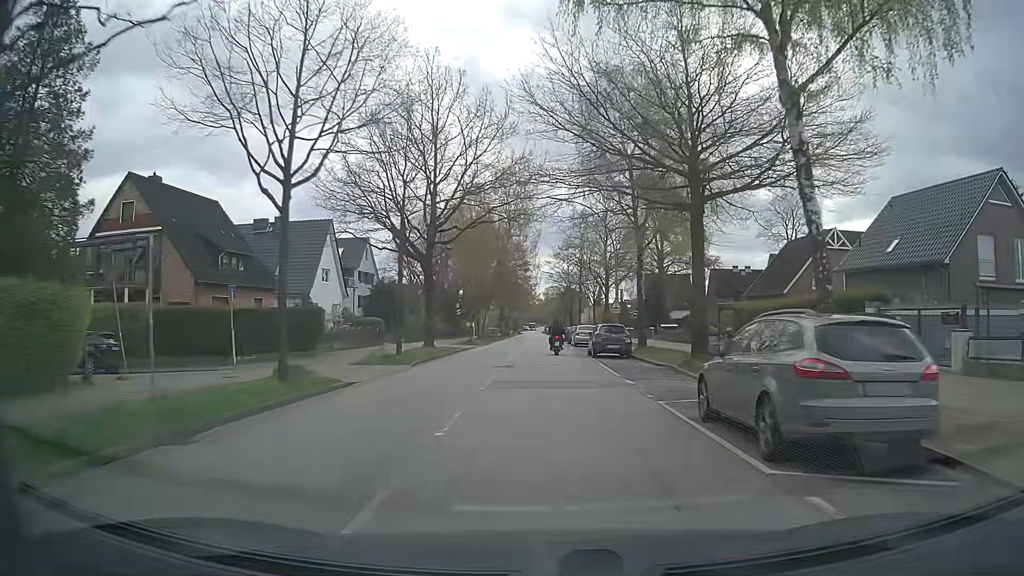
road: secondary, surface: asphalt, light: Day
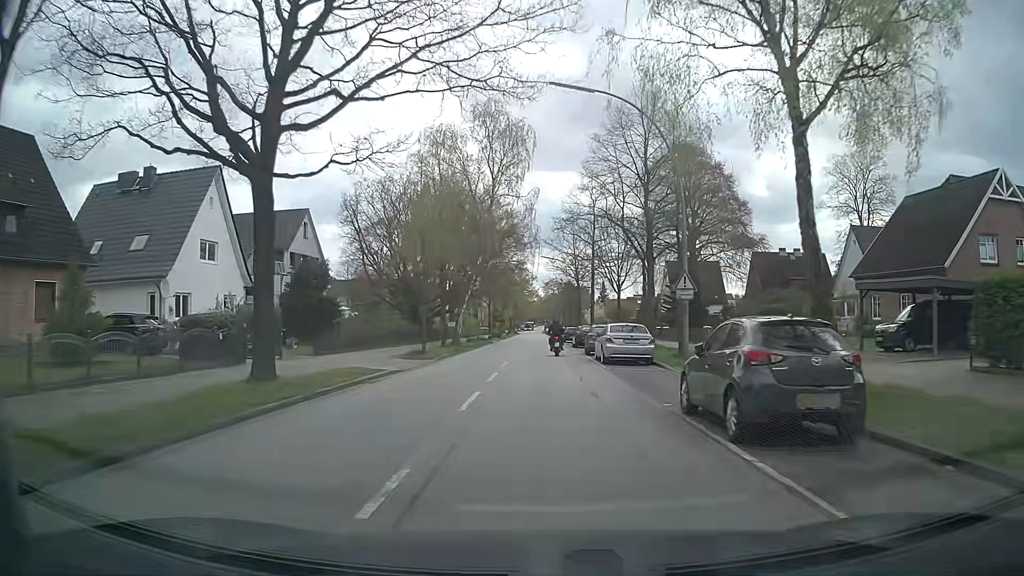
(+0.2, +21.6) m; 0°
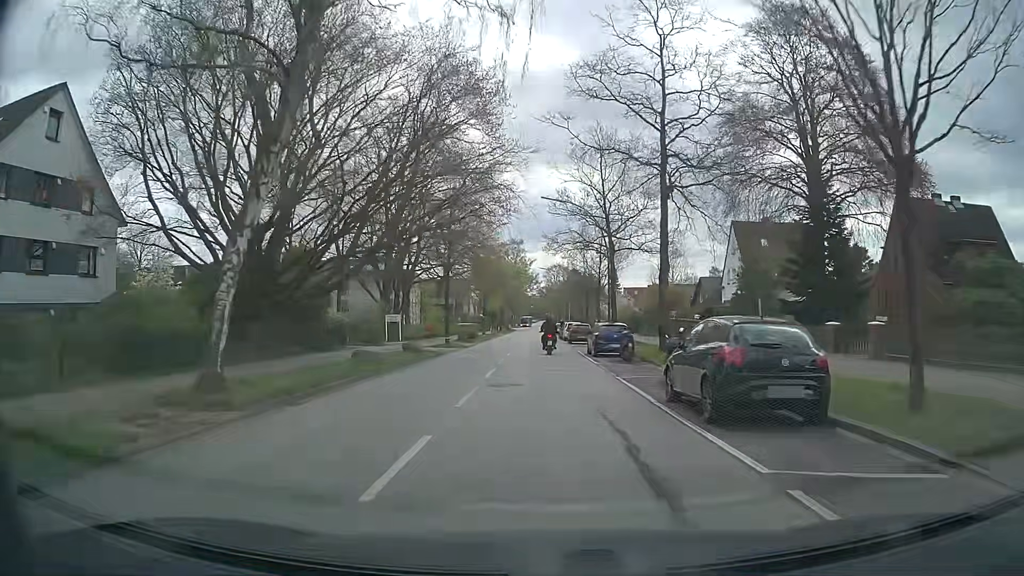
(+0.1, +35.7) m; +1°
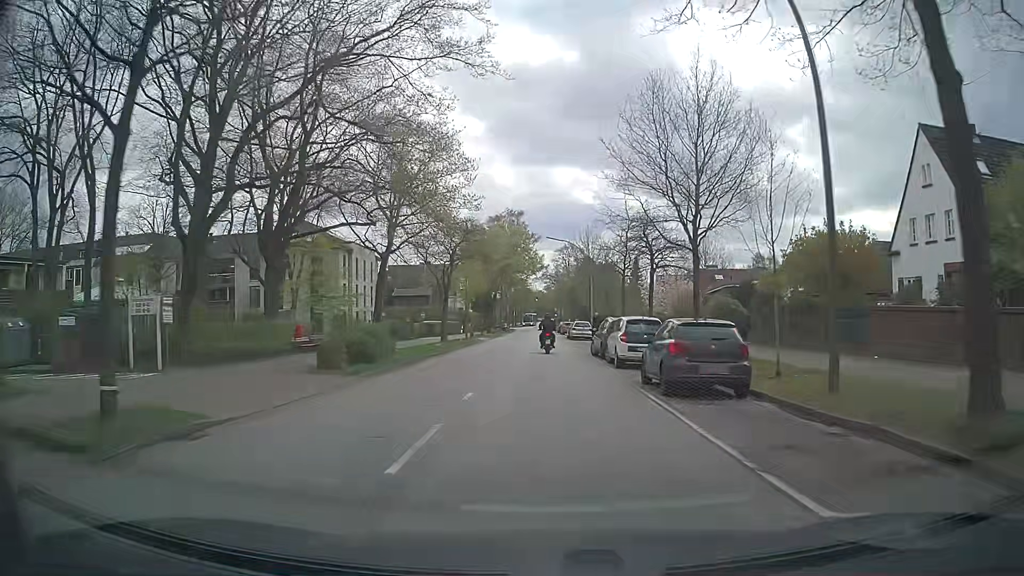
(-0.6, +35.0) m; -1°
(0, +10) (0, +20) (0, +30) (0, +40) (-1, +50) (-1, +60) (-1, +70) (-1, +80) (-1, +90) (-1, +100) m
